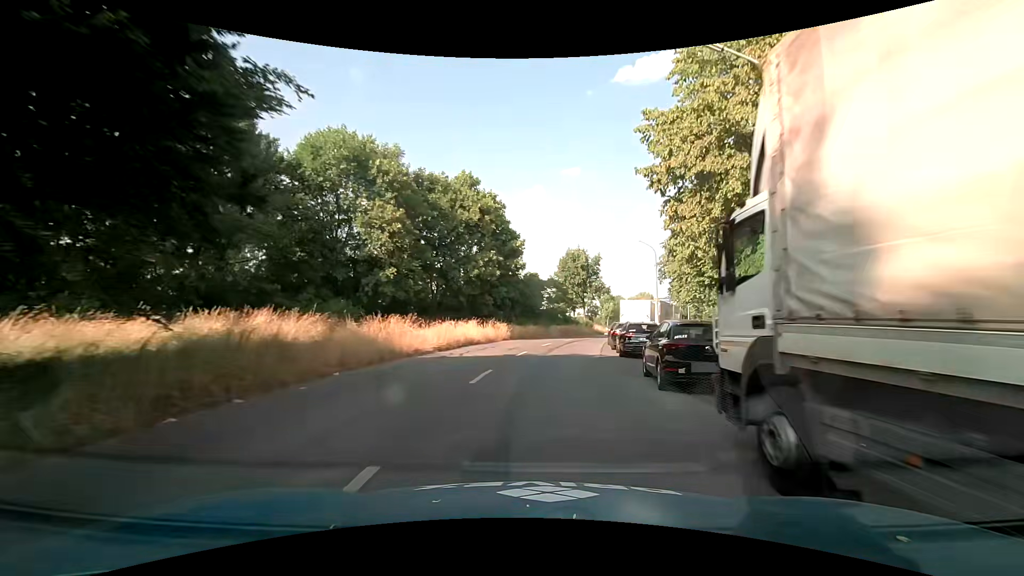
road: tertiary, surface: asphalt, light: Day
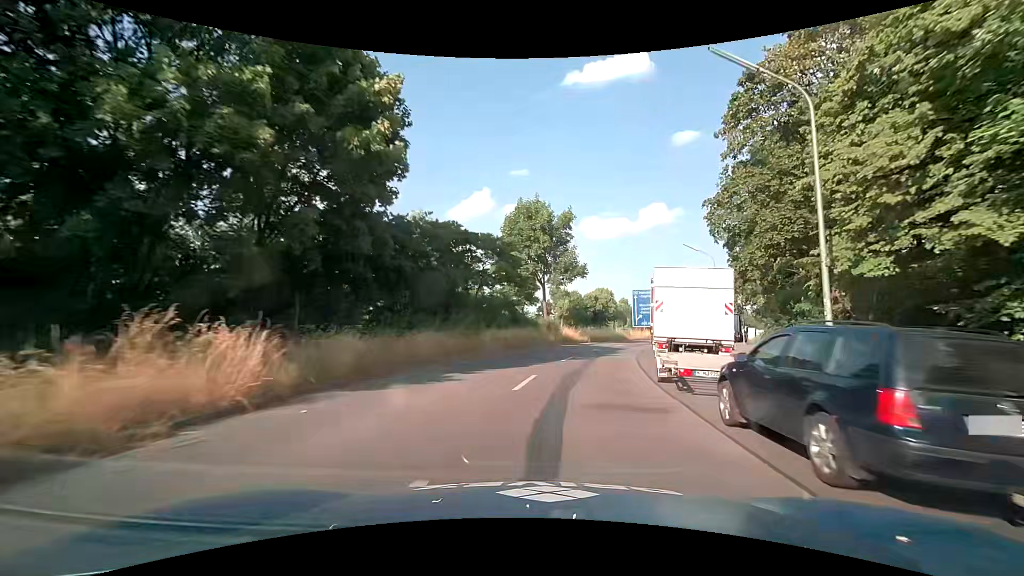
(+1.2, +27.5) m; +6°
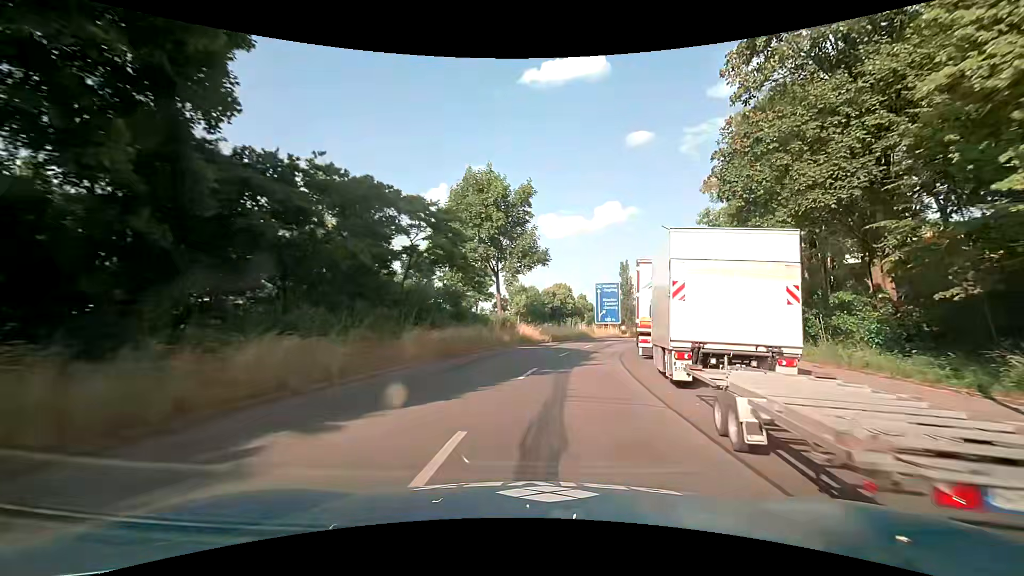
(+0.3, +7.1) m; +5°
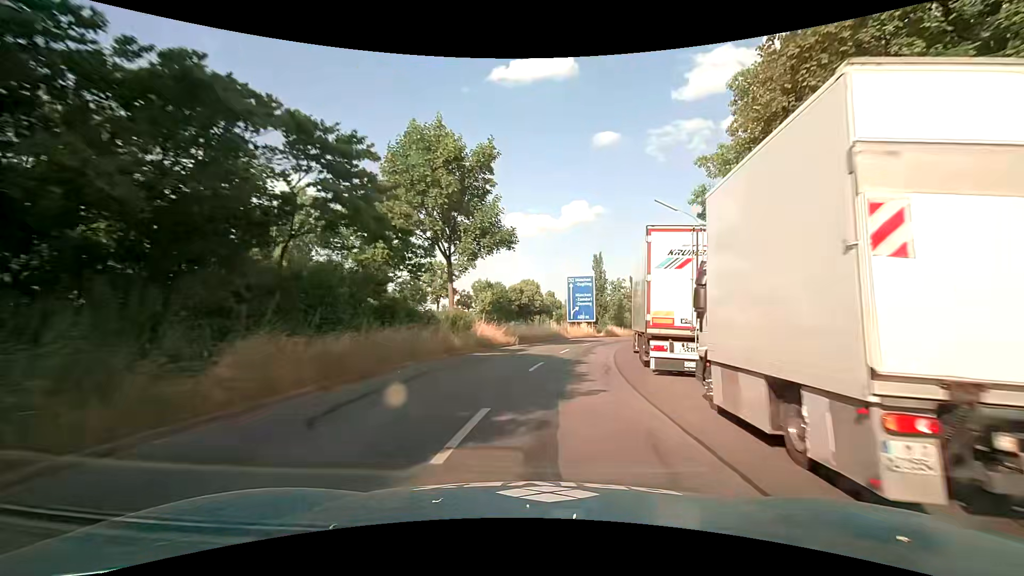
(+0.2, +7.3) m; +3°
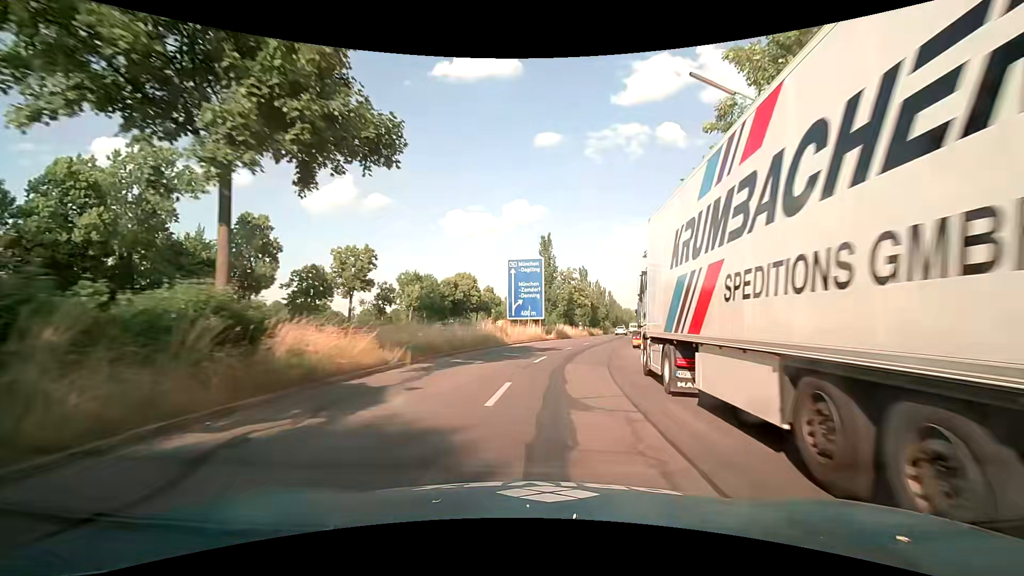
(+1.1, +14.9) m; +8°
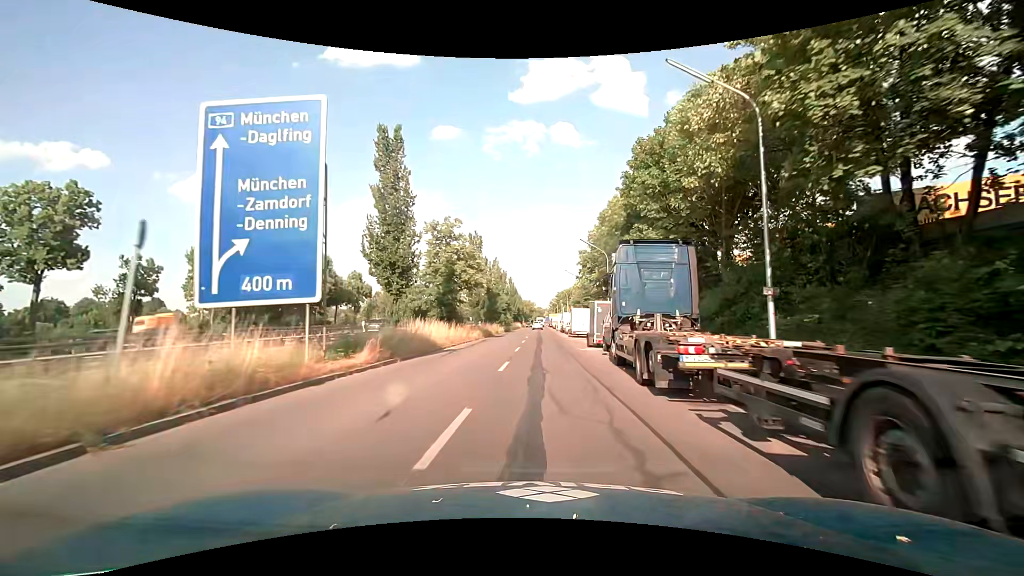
(+3.1, +30.3) m; +11°
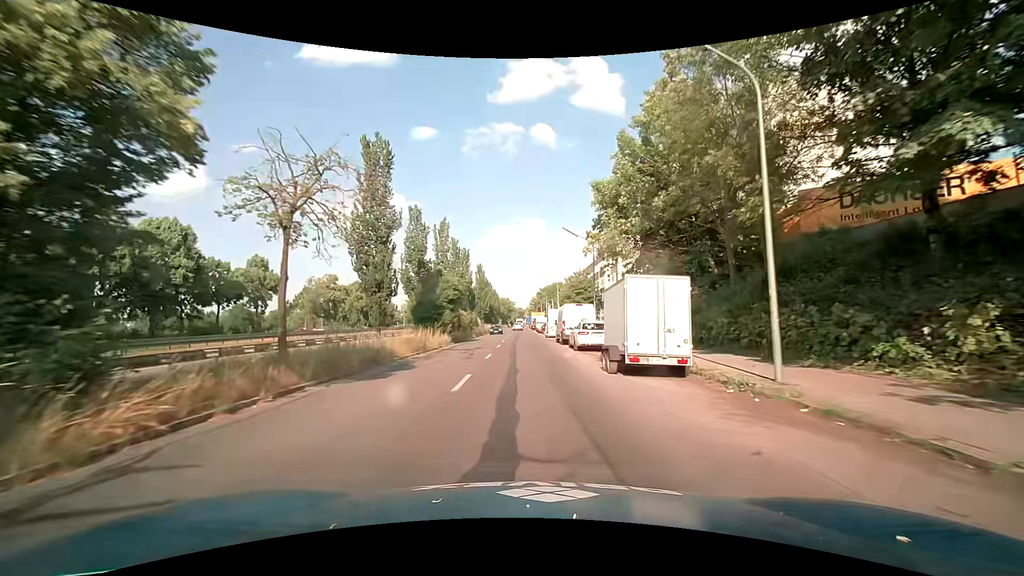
(+0.9, +31.1) m; +2°
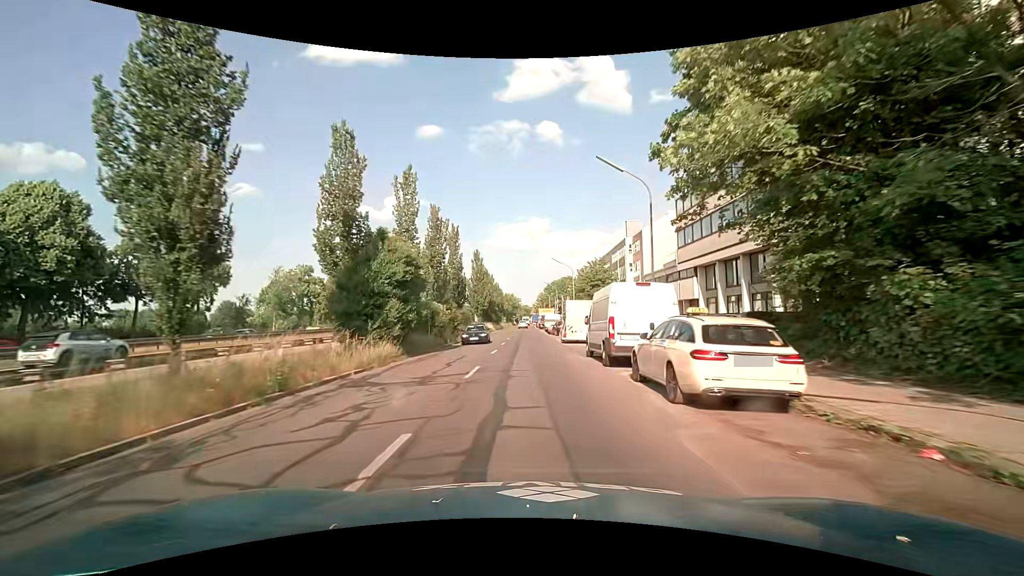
(0.0, +15.7) m; 0°
(0, +10) (0, +20) (0, +30) (-1, +40) (-1, +50) (-1, +60) (-1, +70) (-1, +80) (-1, +90) (-1, +100) m
